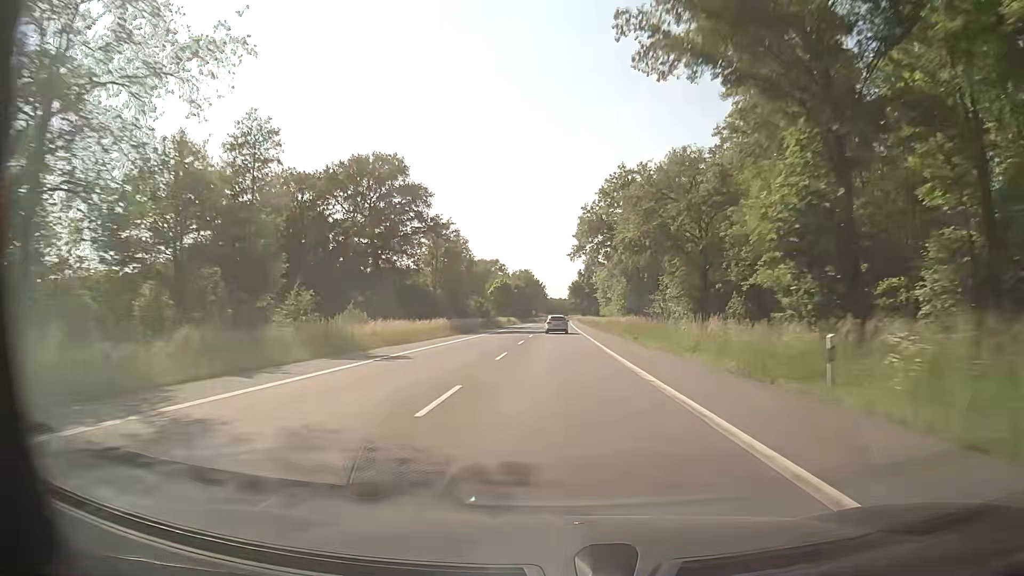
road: secondary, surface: asphalt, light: Day
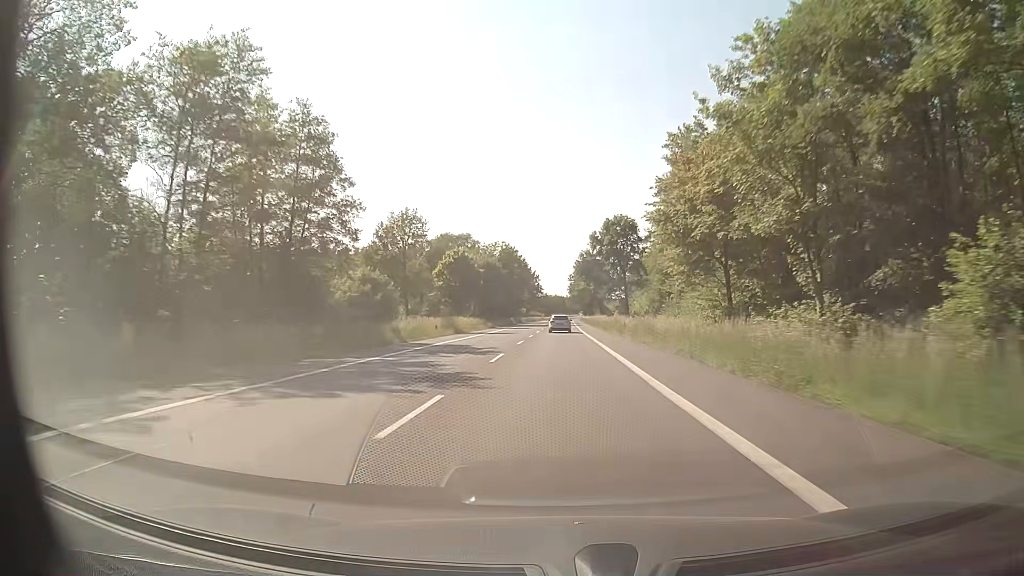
(+0.1, +63.2) m; 0°
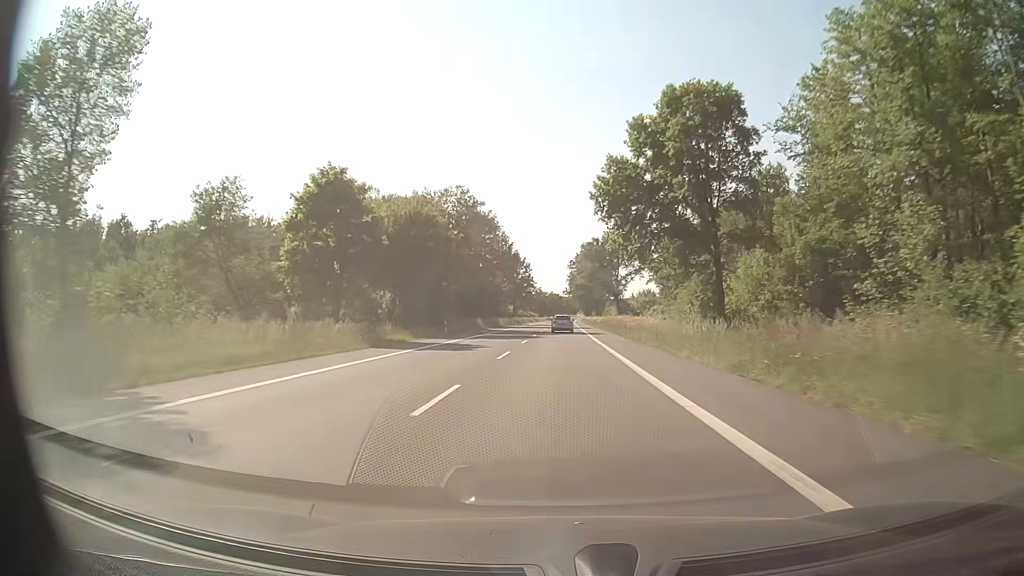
(+0.2, +47.4) m; 0°
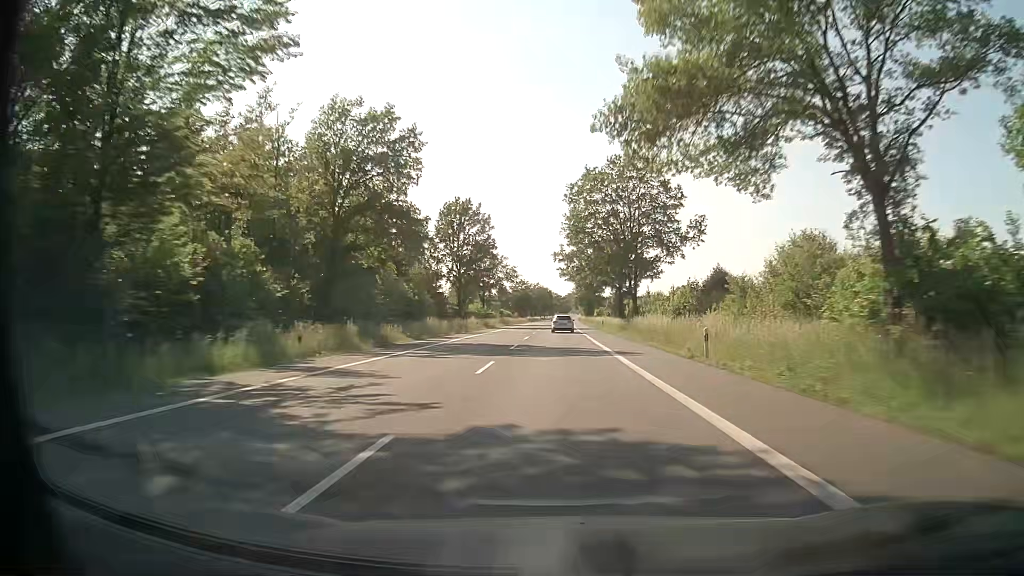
(+0.7, +79.1) m; +1°
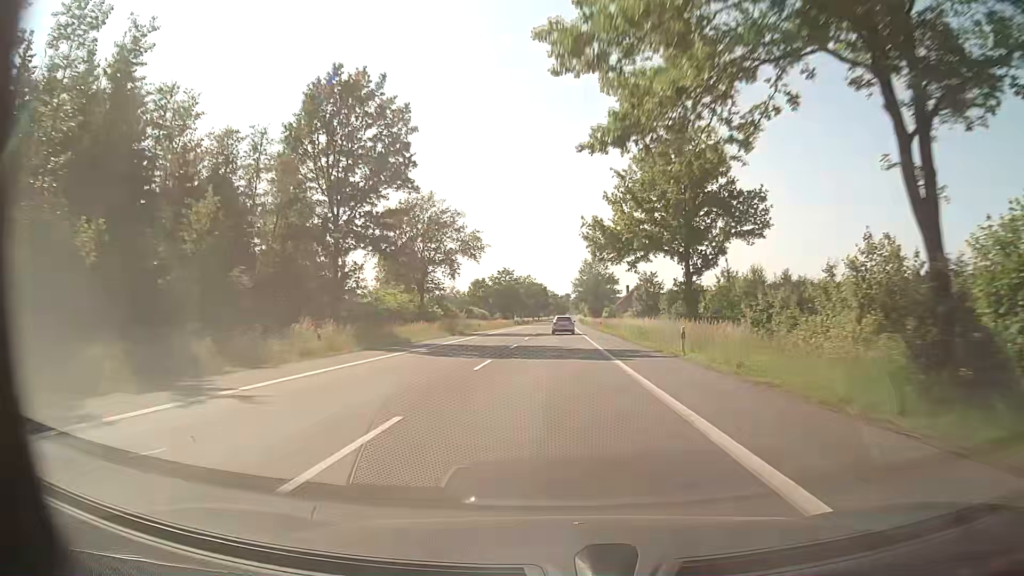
(+0.2, +47.5) m; 0°
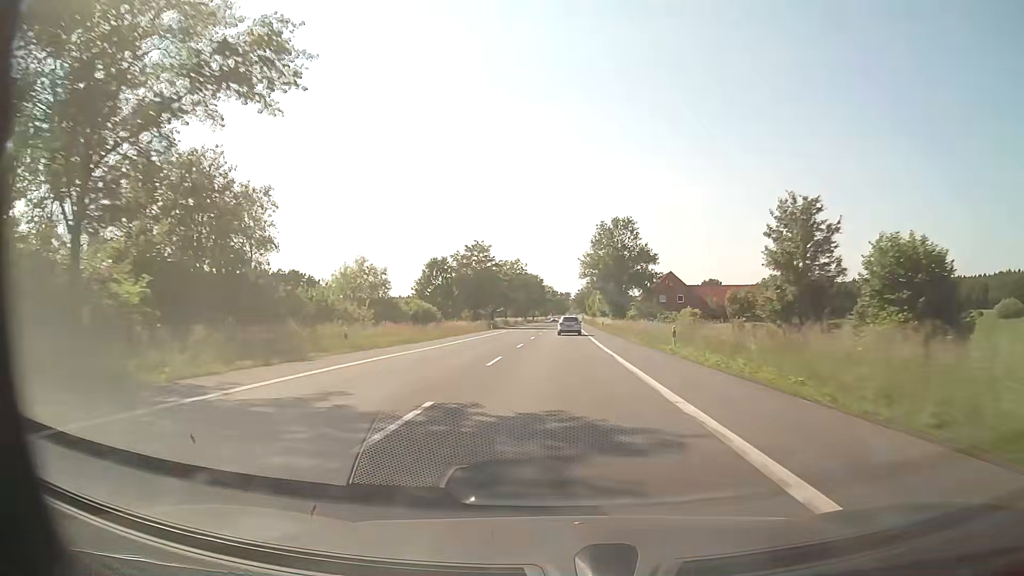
(+0.1, +47.5) m; 0°
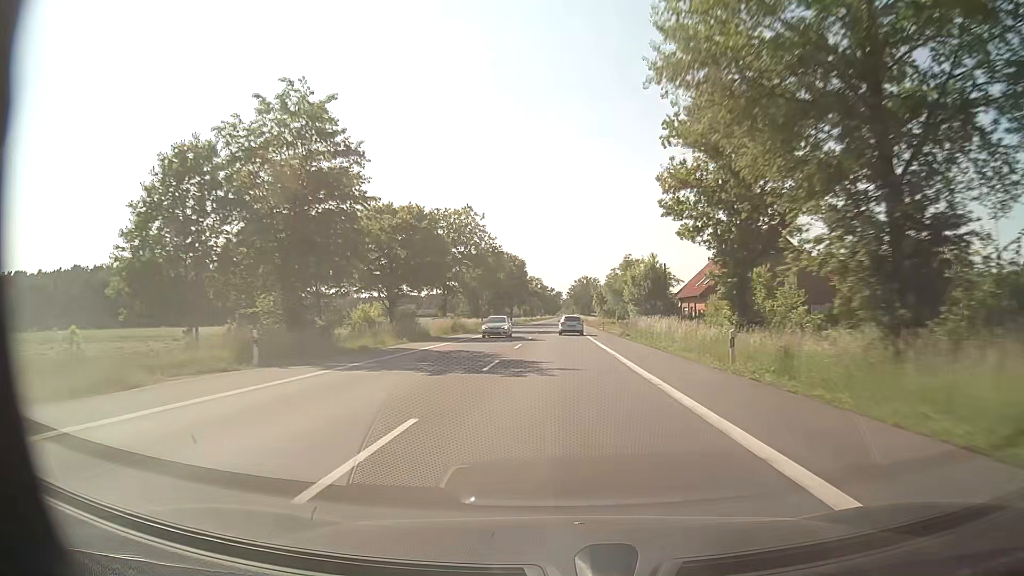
(+0.3, +63.1) m; +1°
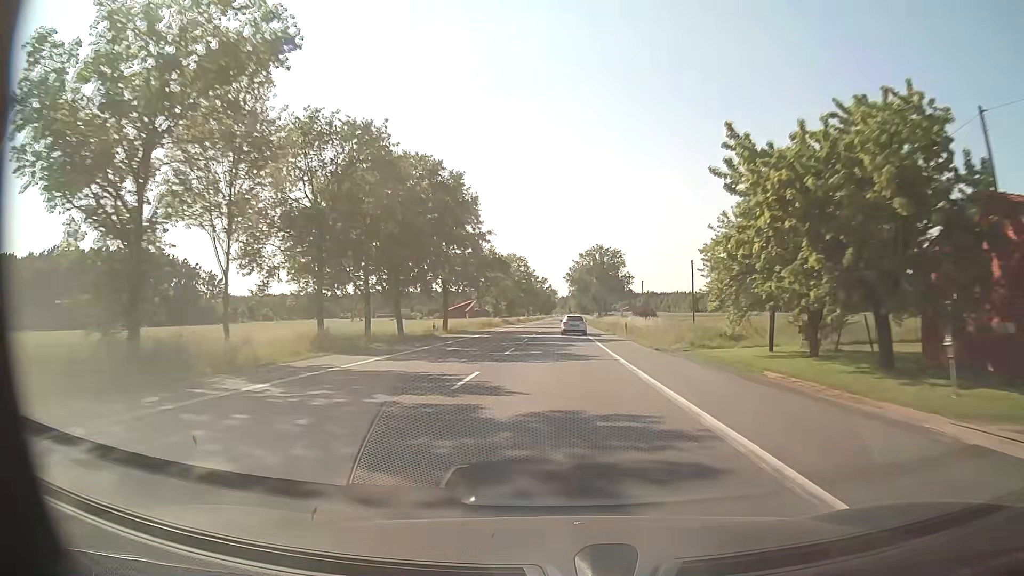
(+0.3, +78.0) m; 0°
(0, +10) (0, +20) (0, +30) (0, +40) (0, +50) (0, +60) (+1, +70) (+1, +80) (+1, +90) (+1, +100) m
